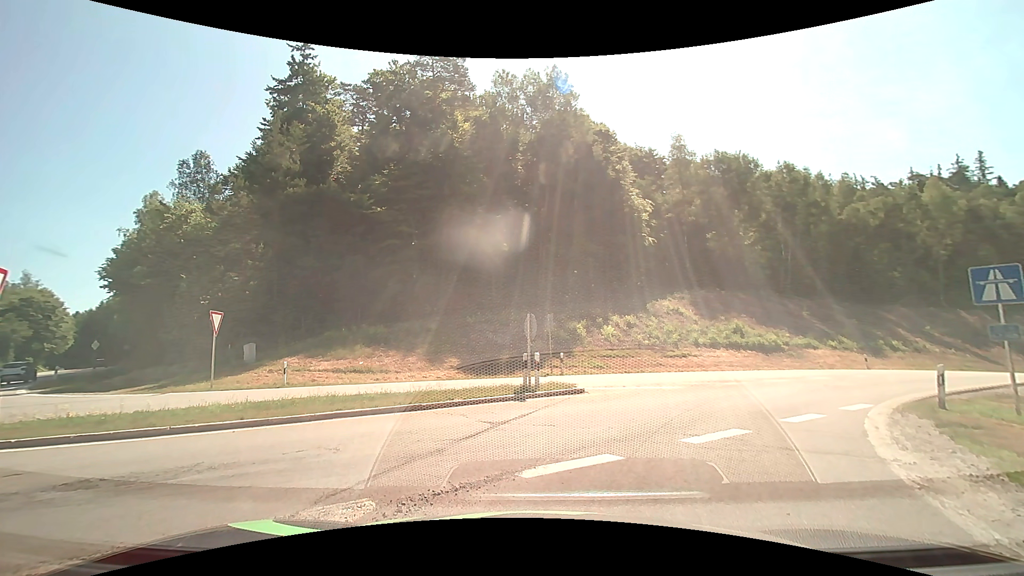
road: motorway_link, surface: asphalt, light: Day
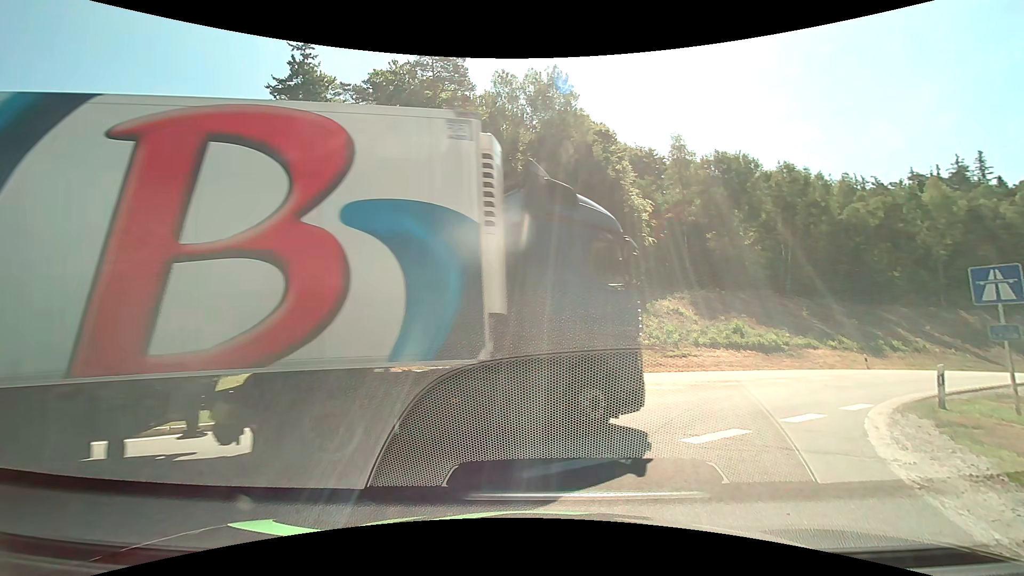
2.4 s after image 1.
(0.0, 0.0) m; 0°
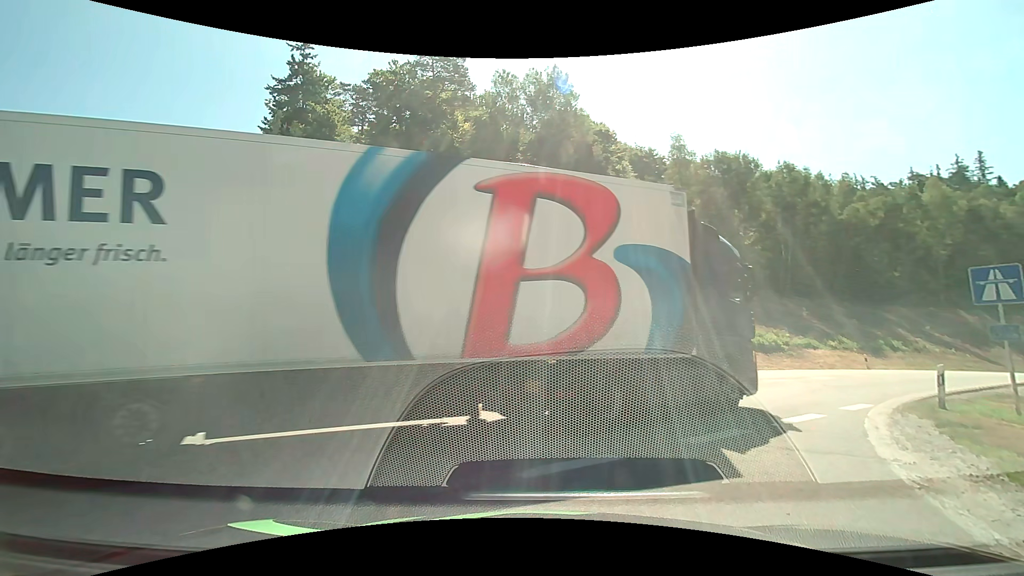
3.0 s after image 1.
(0.0, 0.0) m; 0°
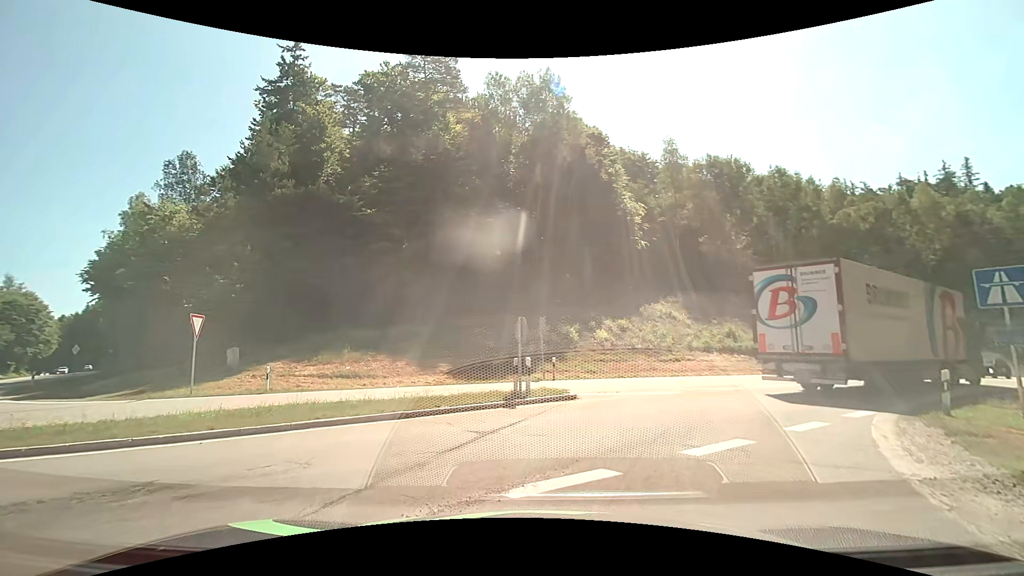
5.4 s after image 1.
(0.0, +0.5) m; 0°
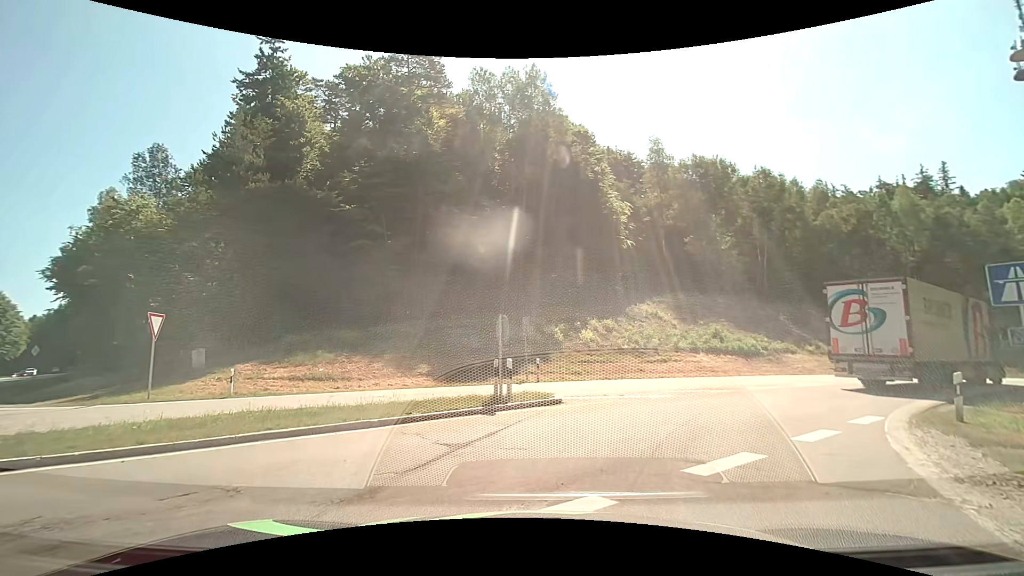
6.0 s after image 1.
(+0.1, +1.1) m; +4°
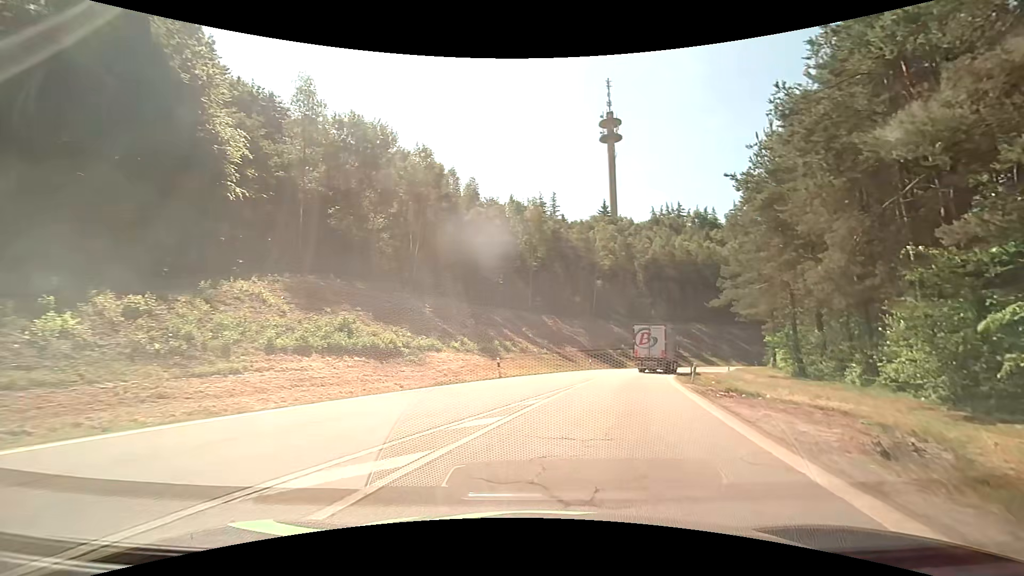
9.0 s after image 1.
(+5.1, +14.3) m; +37°
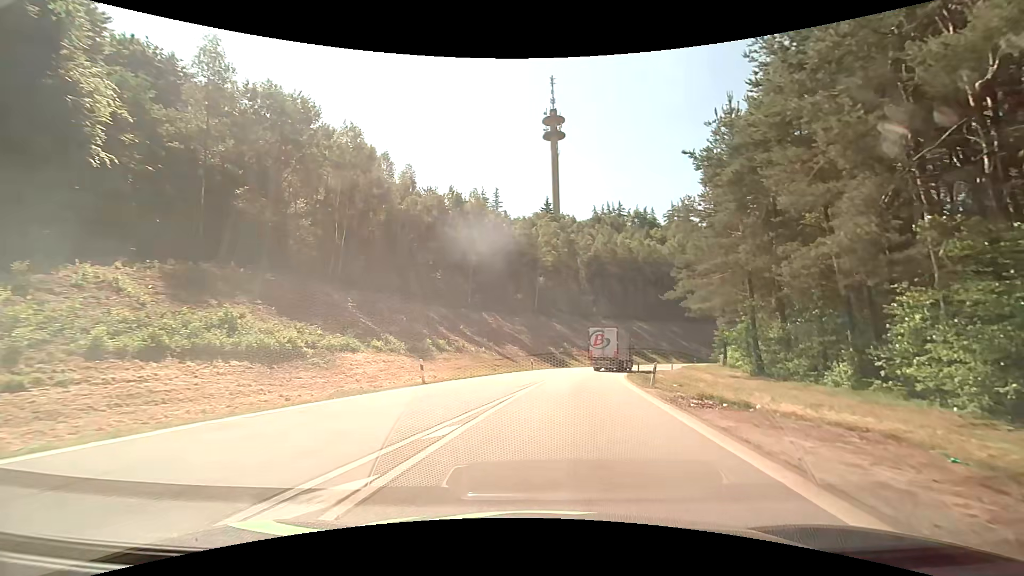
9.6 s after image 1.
(+0.5, +4.7) m; +9°
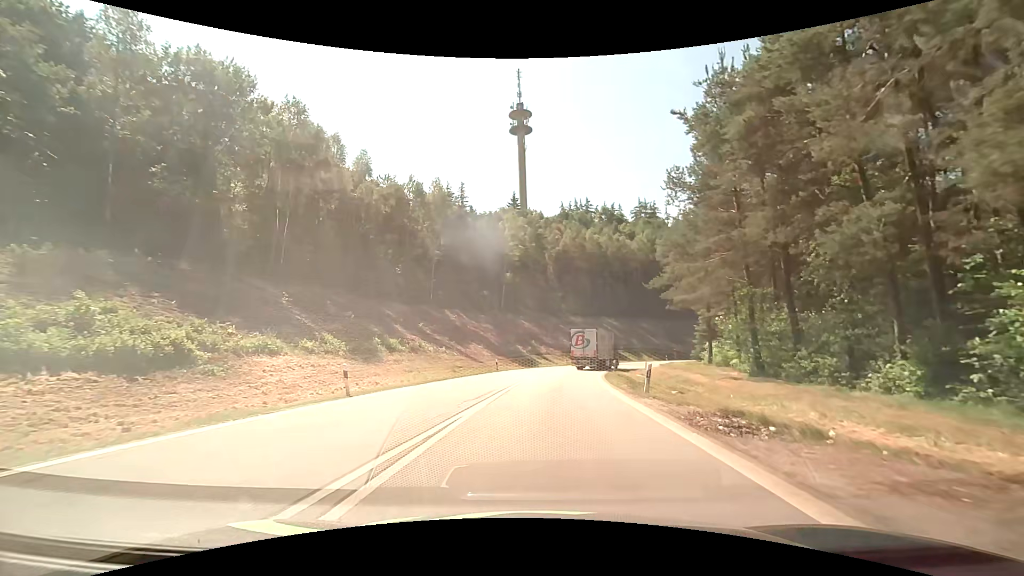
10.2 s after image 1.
(+0.2, +5.1) m; +3°
(0, +10) (+1, +20) (+2, +30) (+3, +40) (+5, +50) (+8, +59) (+12, +68) (+17, +77) (+25, +84) (+33, +89) m
